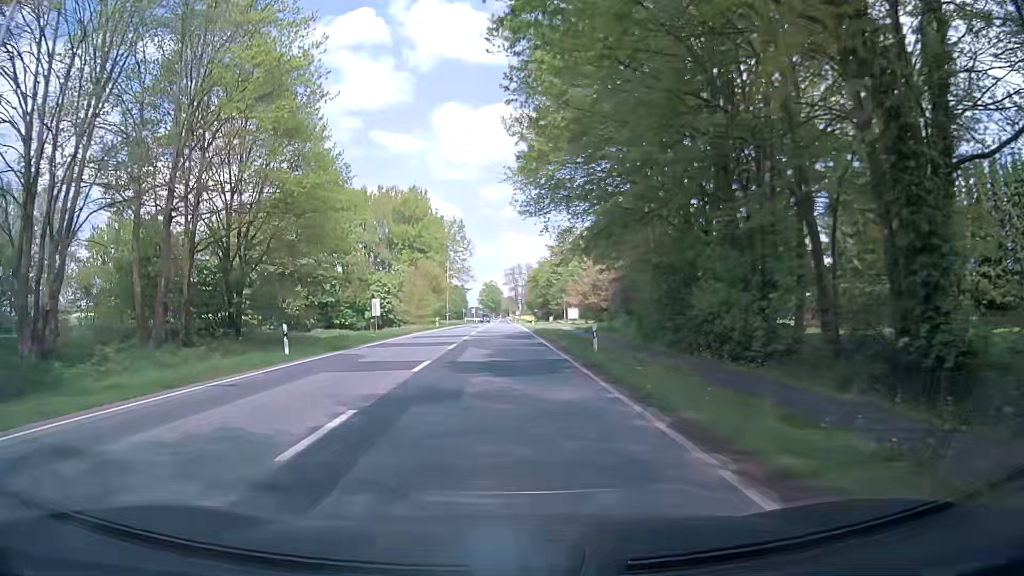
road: primary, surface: asphalt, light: Day
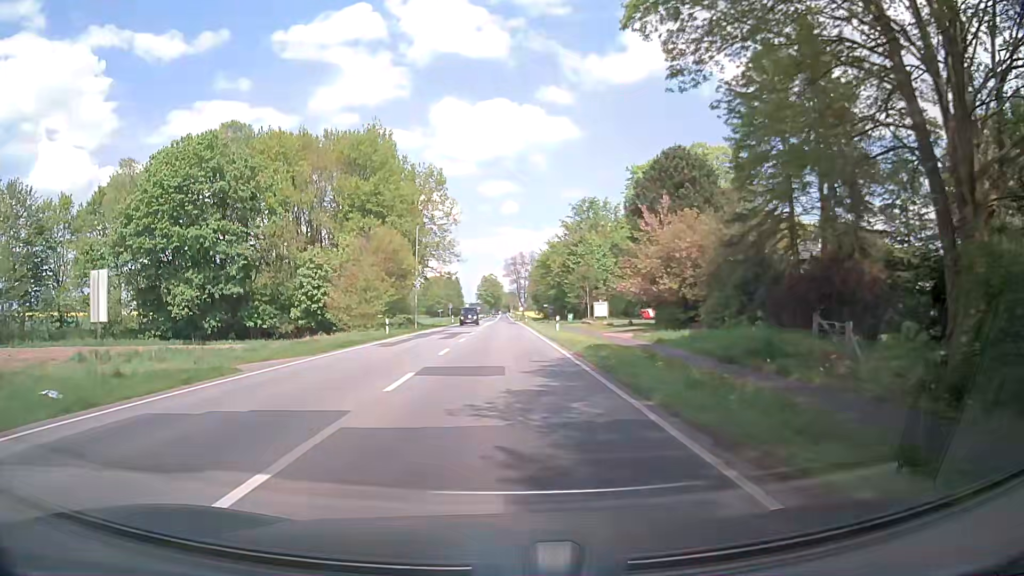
(+0.3, +31.5) m; +1°
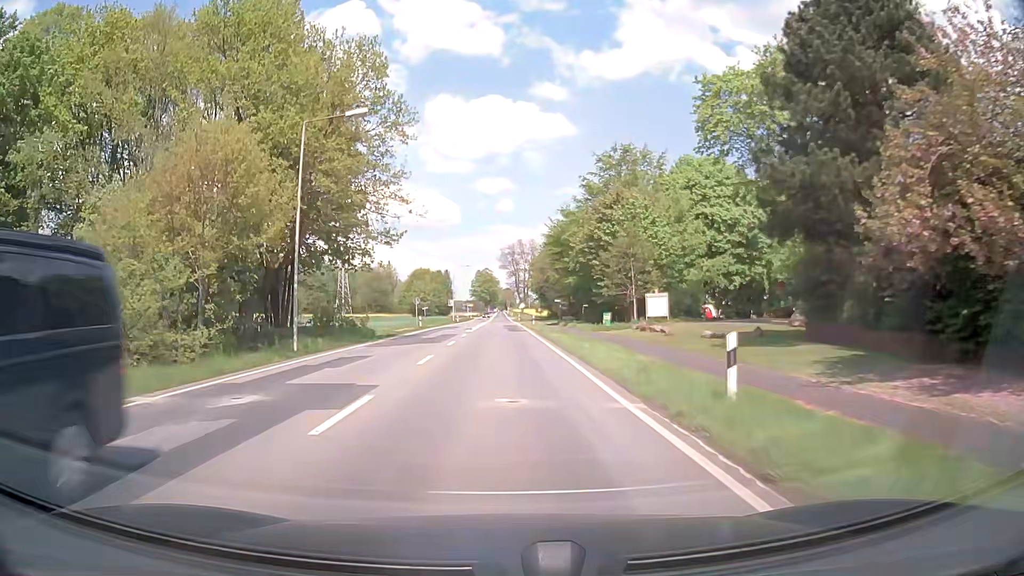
(+0.1, +31.5) m; 0°
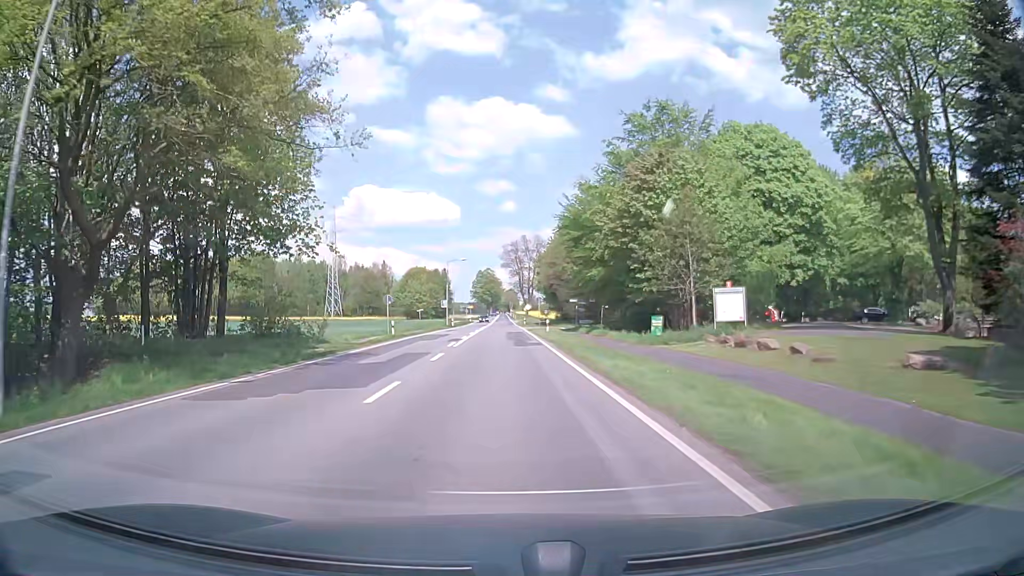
(0.0, +15.8) m; 0°
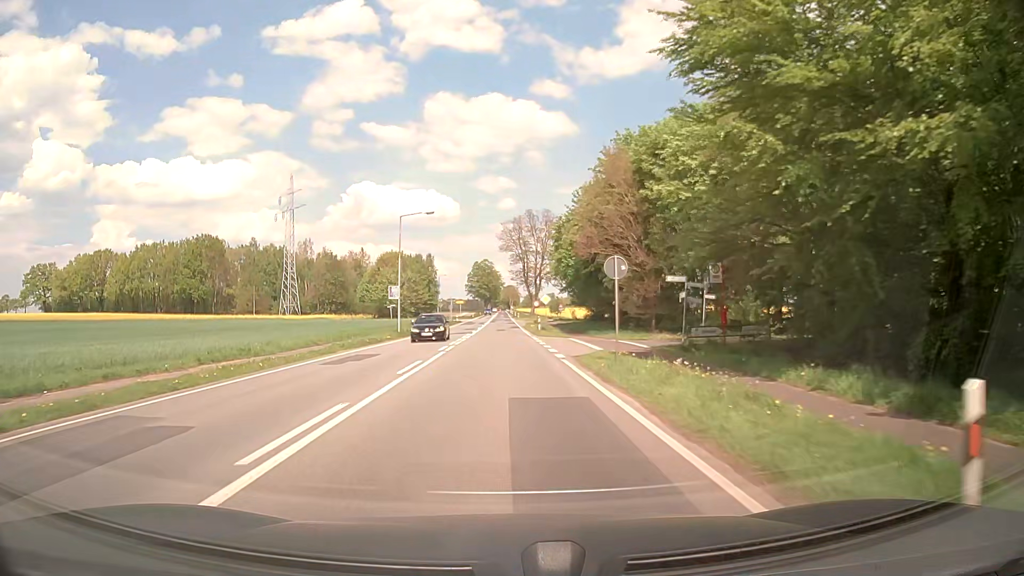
(0.0, +40.0) m; 0°
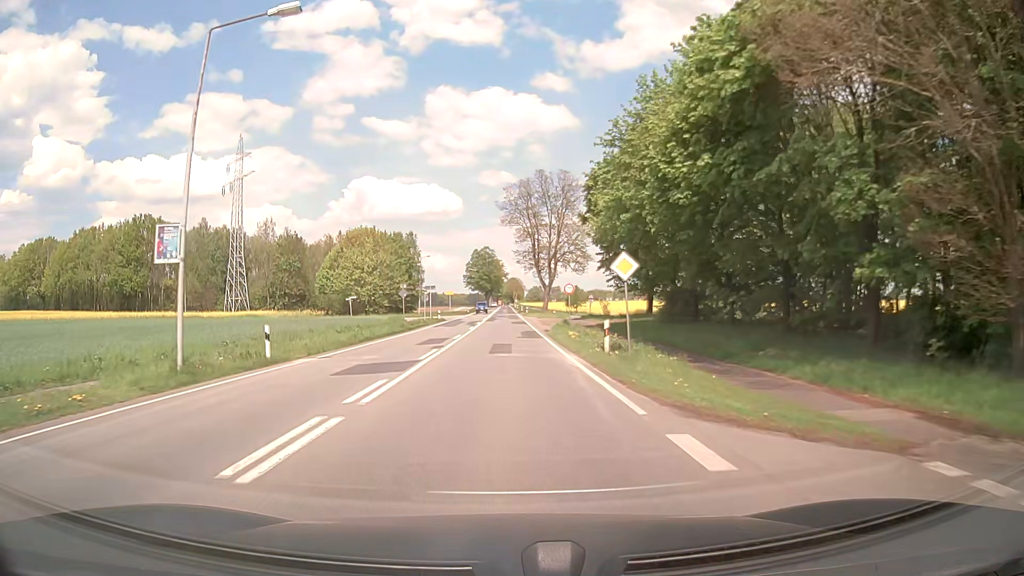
(0.0, +33.8) m; 0°
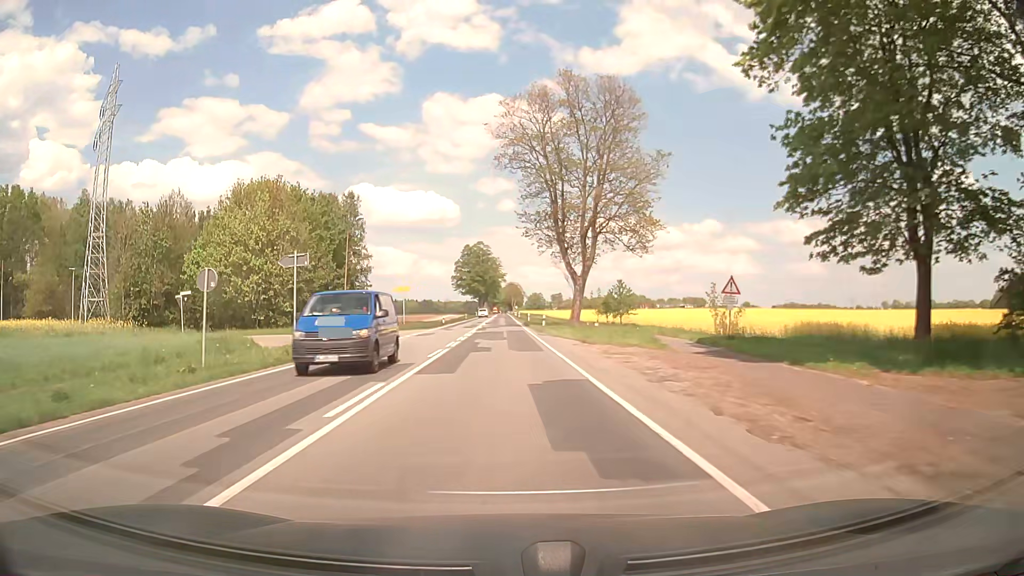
(+0.1, +46.5) m; 0°
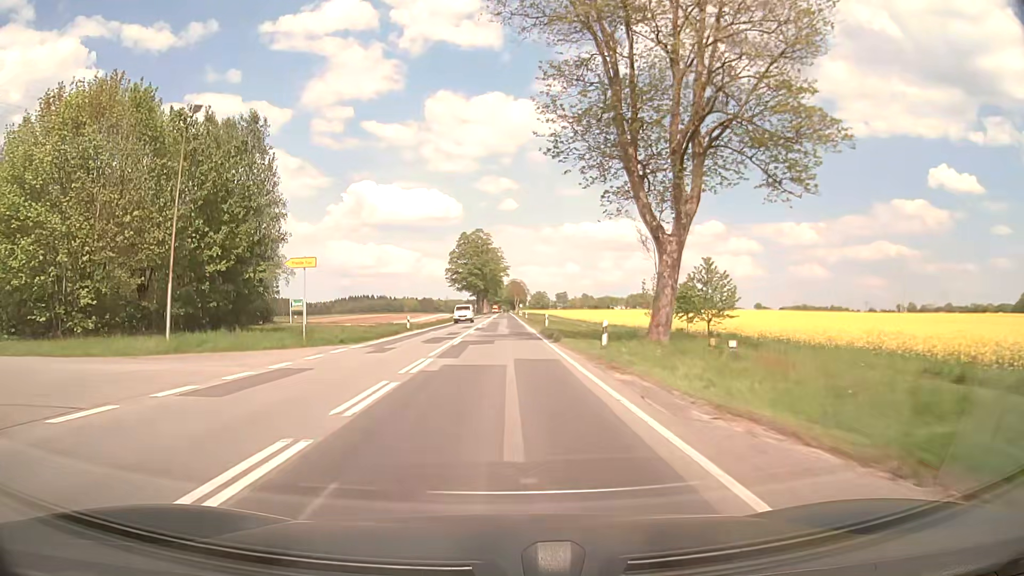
(0.0, +30.2) m; 0°
(0, +10) (0, +20) (0, +30) (0, +40) (0, +50) (0, +60) (0, +70) (0, +80) (0, +90) (0, +100) m
